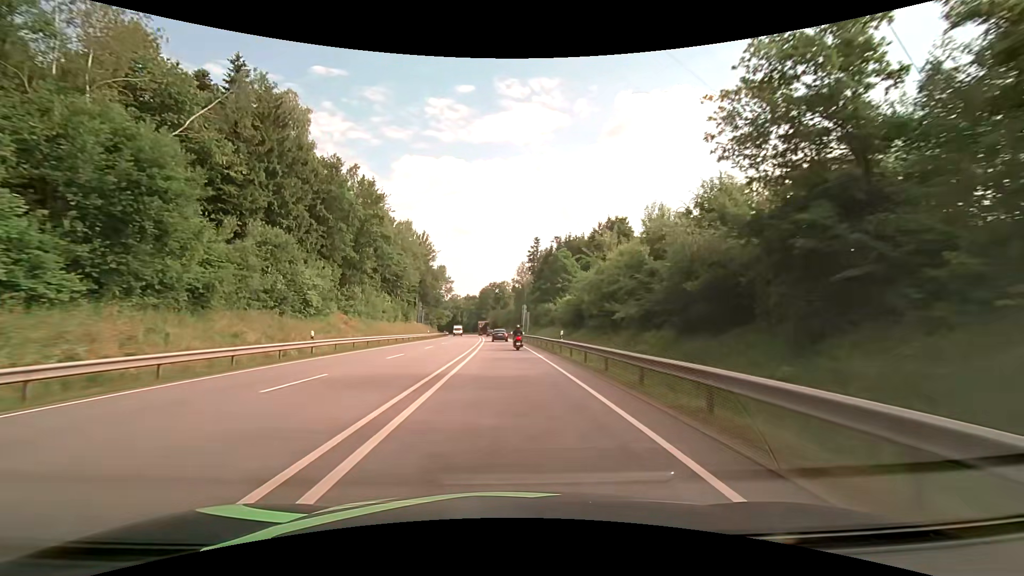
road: primary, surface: asphalt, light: Day
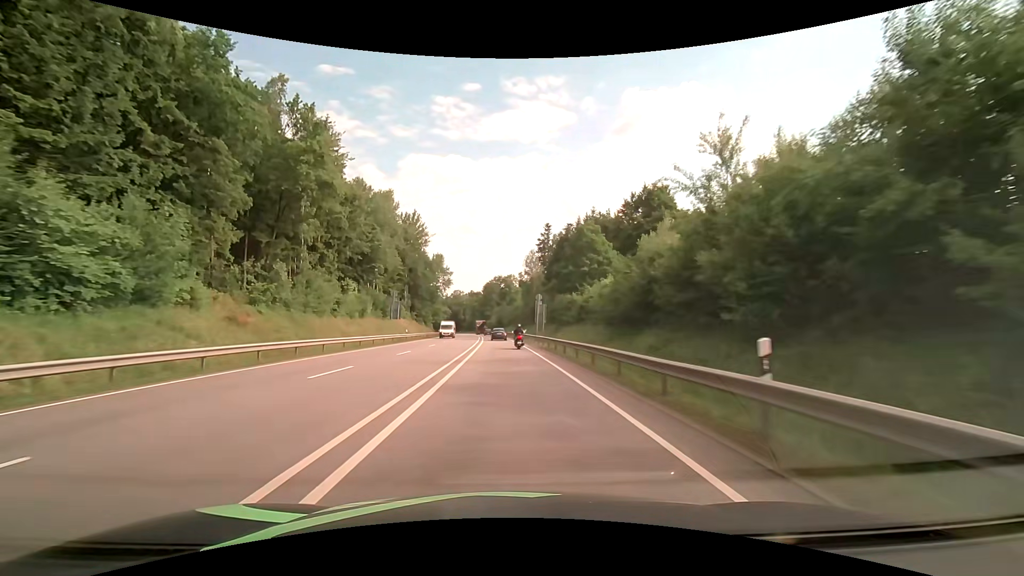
(-0.2, +21.7) m; -1°
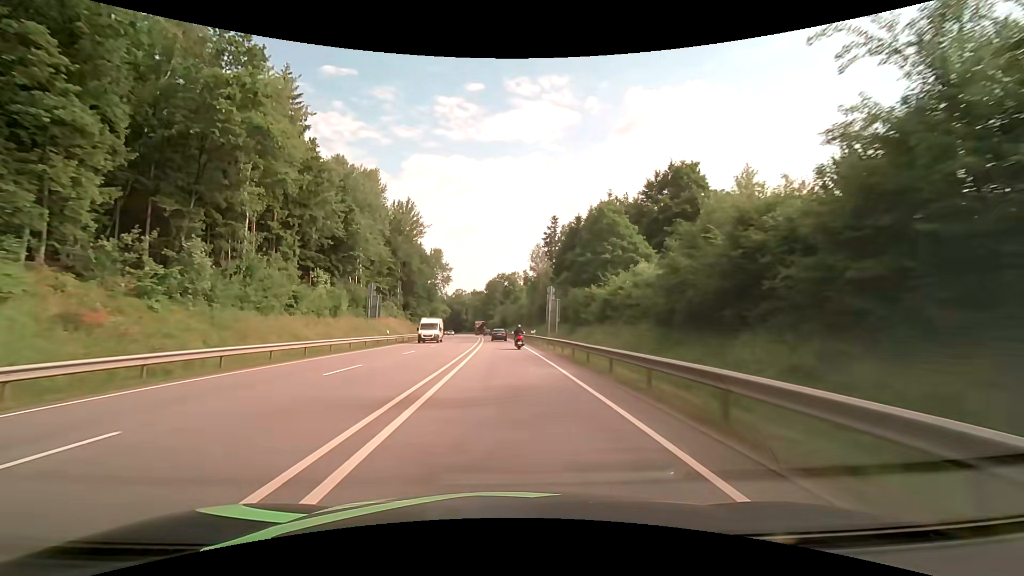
(0.0, +10.9) m; 0°
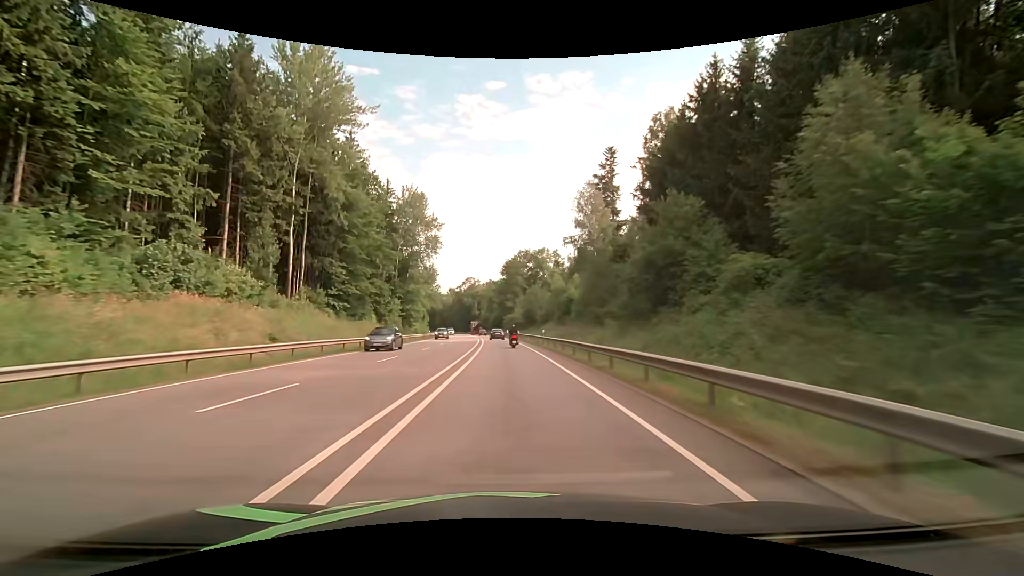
(-1.1, +55.1) m; -3°
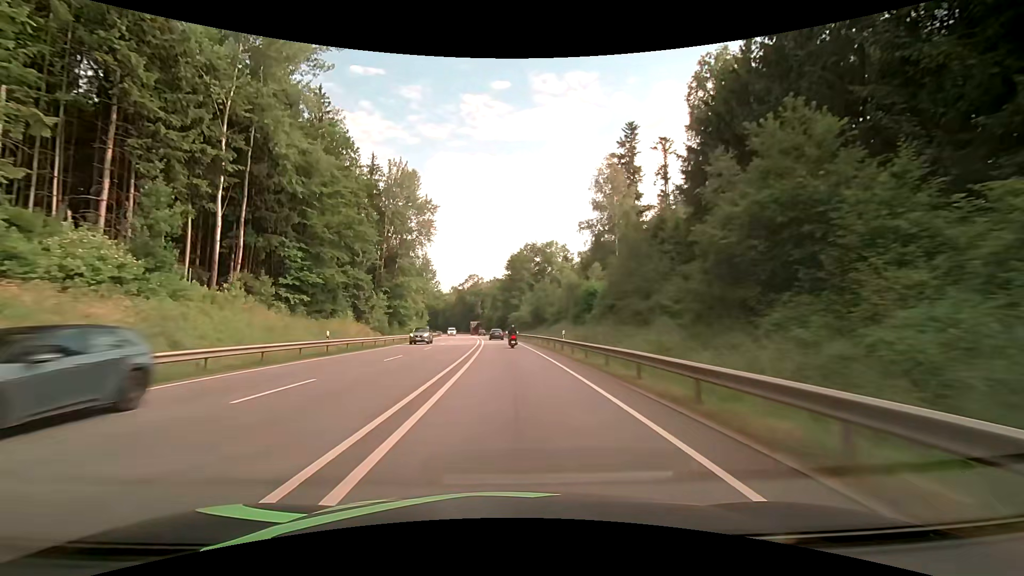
(0.0, +11.3) m; 0°
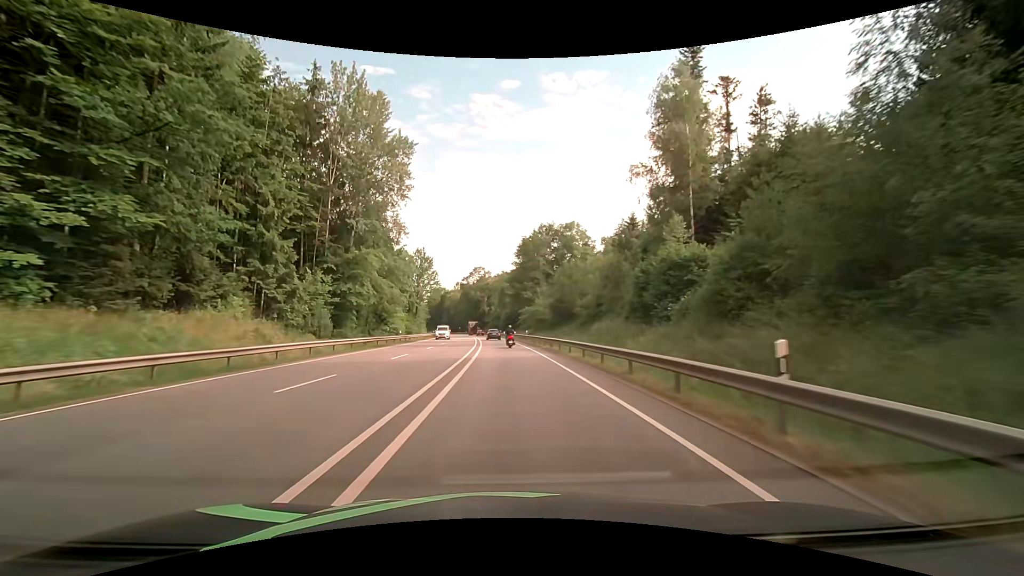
(-0.2, +22.8) m; -1°
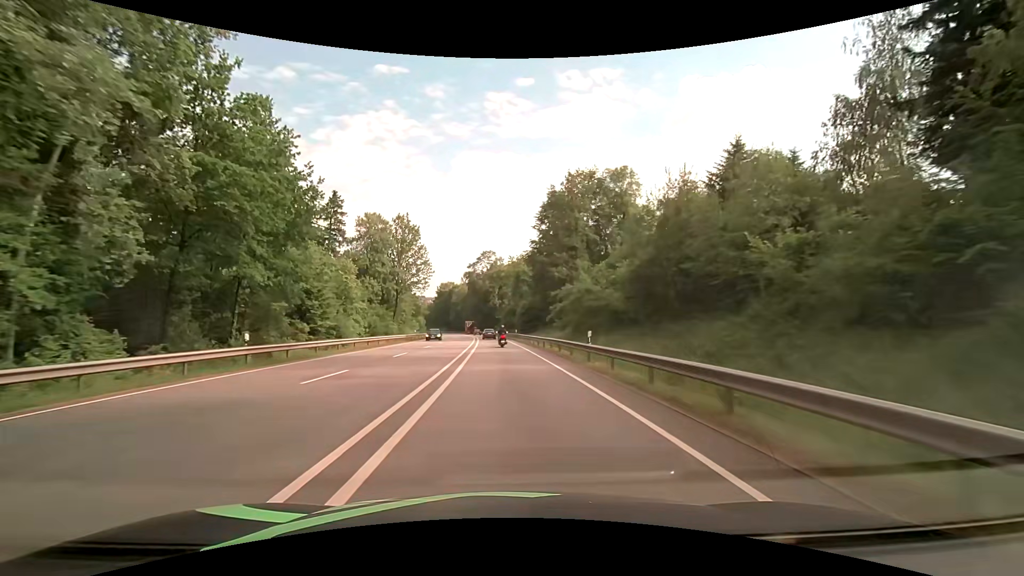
(-0.6, +34.7) m; -2°
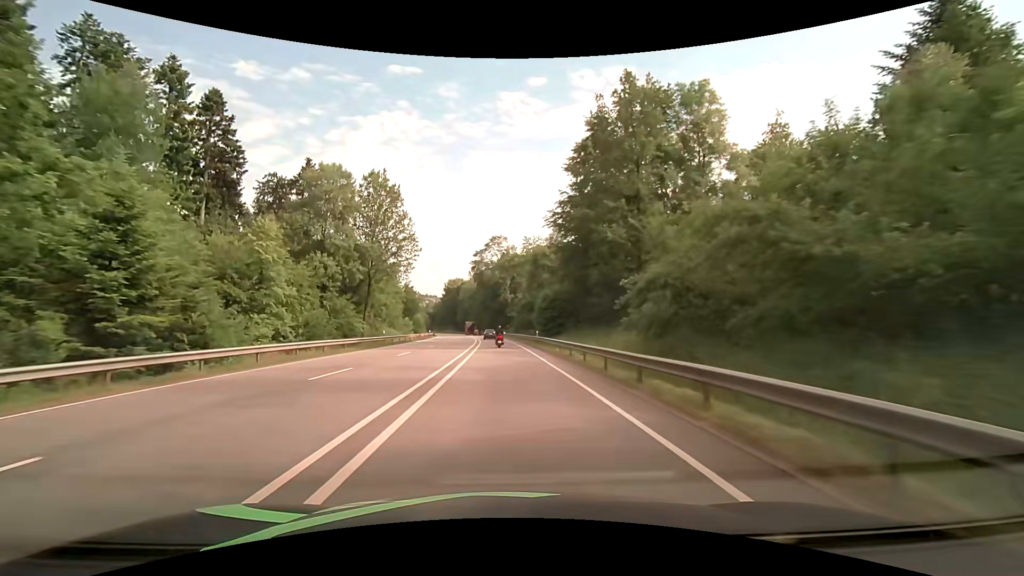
(-0.3, +23.5) m; -2°
(0, +10) (0, +20) (0, +30) (-1, +40) (-1, +50) (-2, +60) (-2, +70) (-3, +80) (-4, +90) (-4, +100) m
